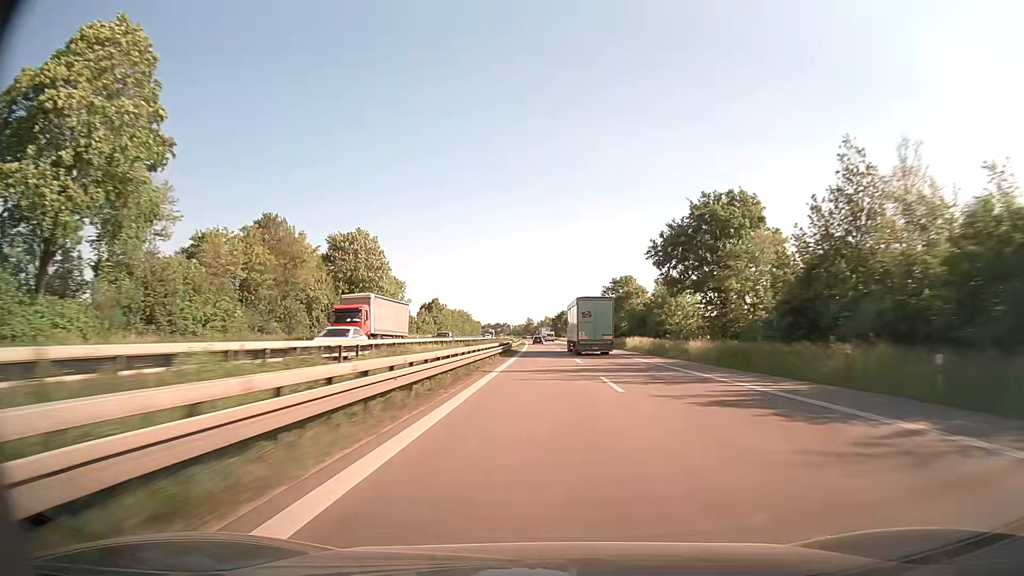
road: trunk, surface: asphalt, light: Day
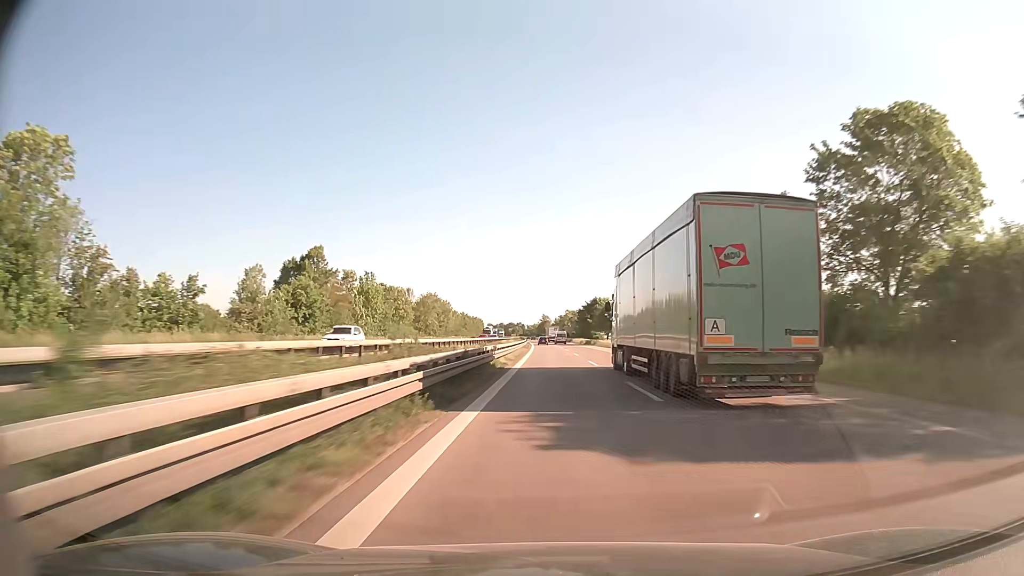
(-2.0, +92.0) m; -2°
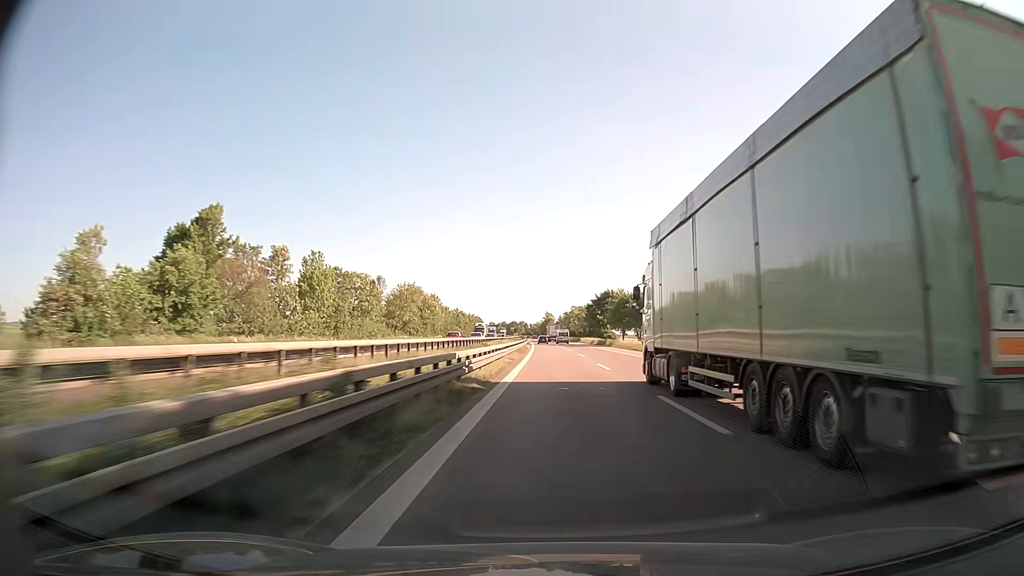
(-0.1, +22.9) m; 0°
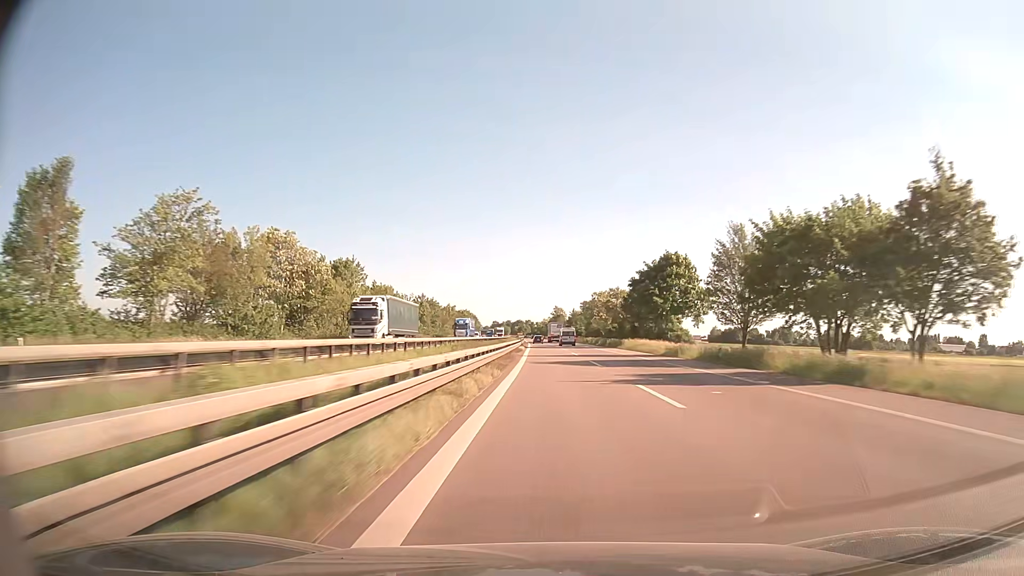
(-0.4, +68.3) m; -1°
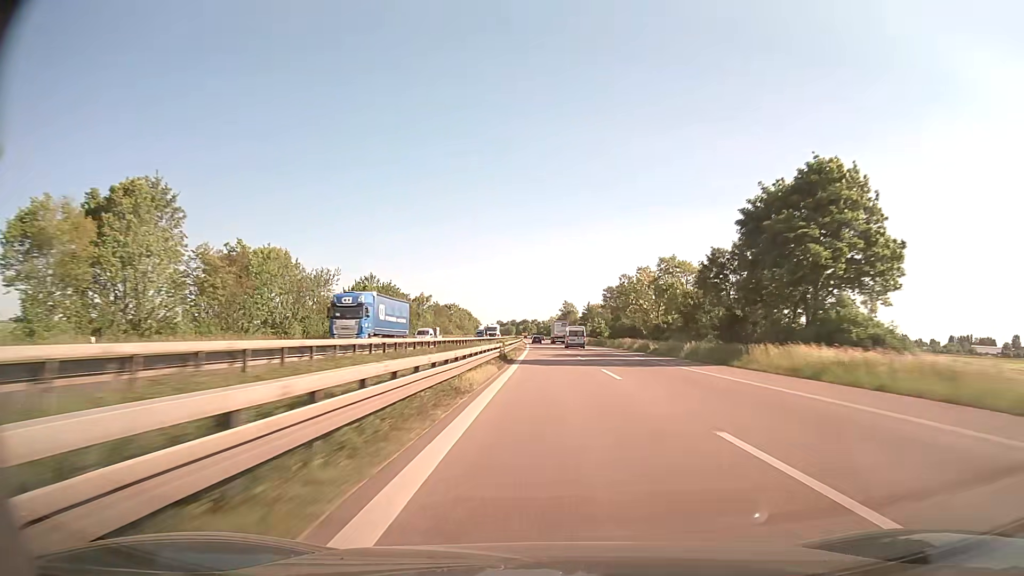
(-0.1, +45.2) m; -1°
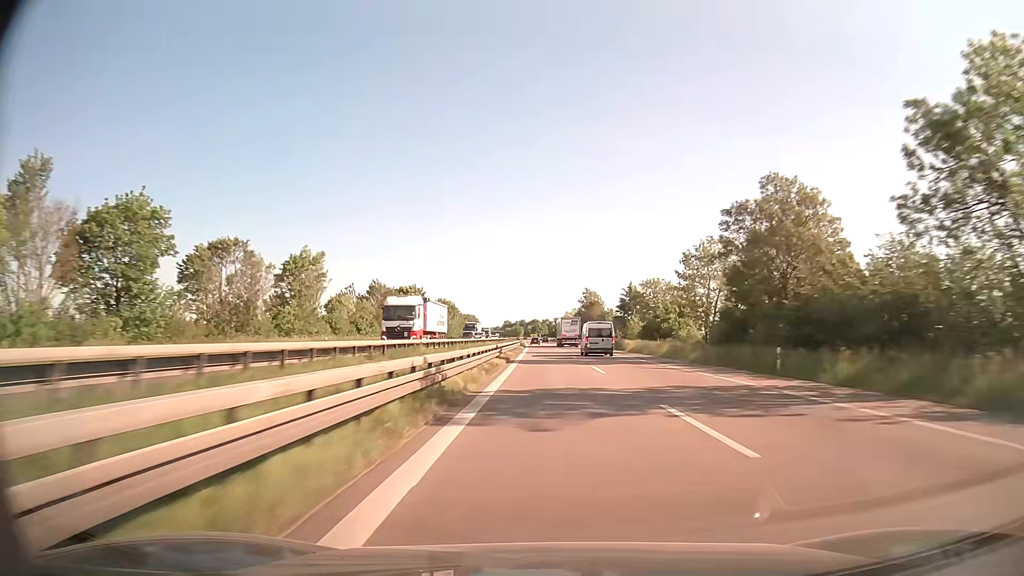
(-0.5, +67.7) m; -1°
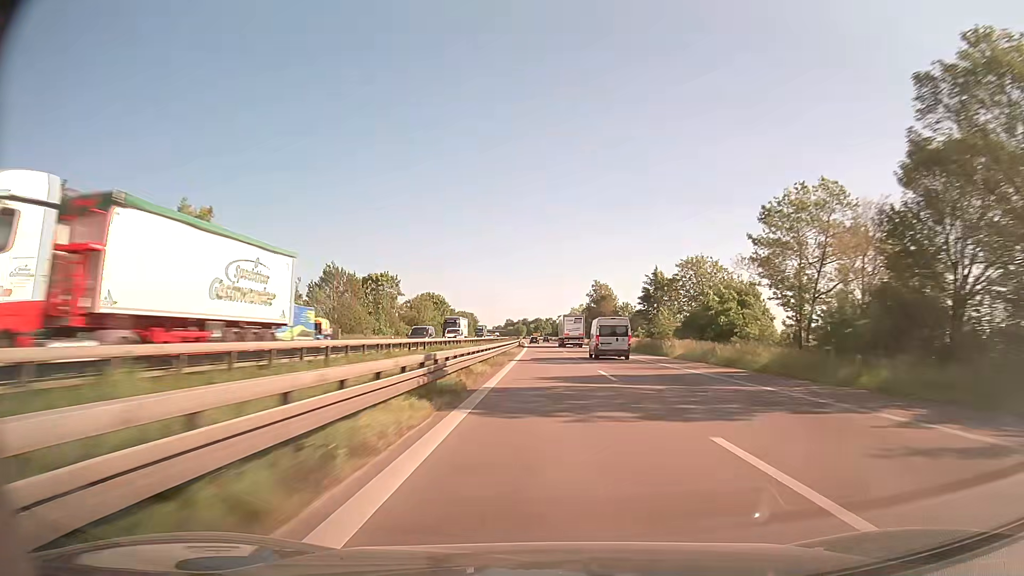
(0.0, +22.6) m; 0°
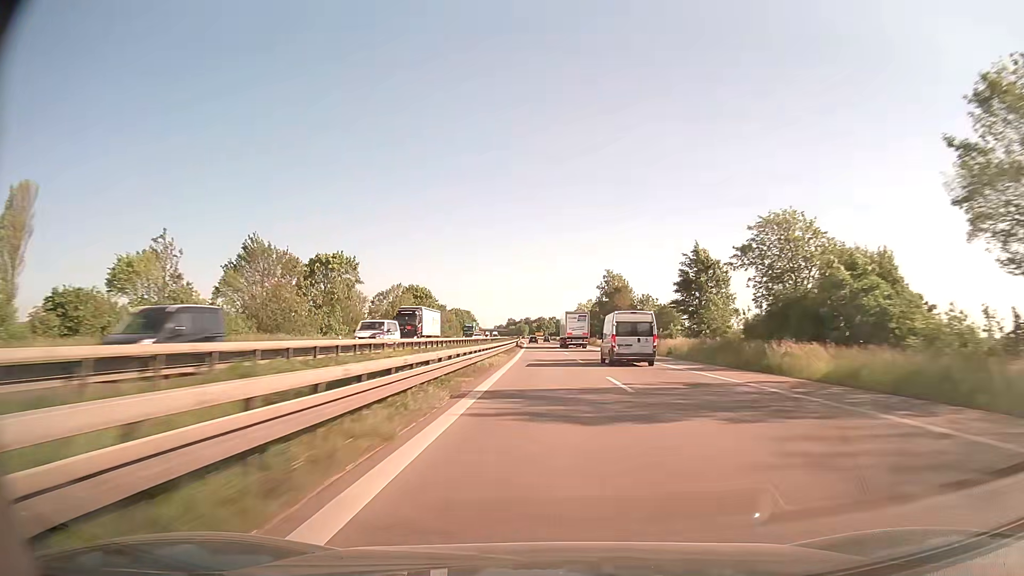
(-0.1, +22.7) m; 0°
(0, +10) (0, +20) (0, +30) (0, +40) (0, +50) (-1, +60) (-1, +70) (-1, +80) (-1, +90) (-2, +100) m
